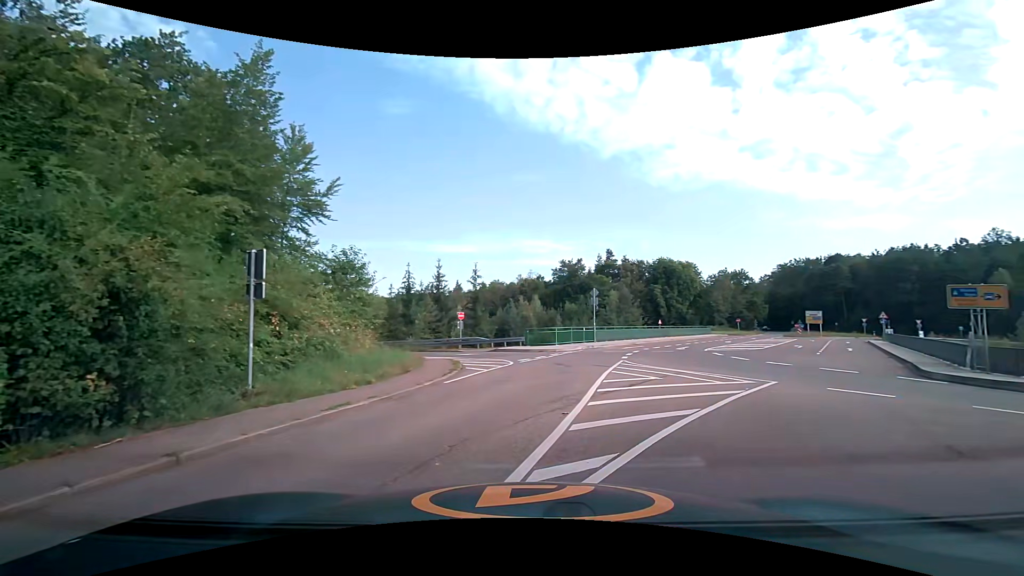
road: service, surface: asphalt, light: Day
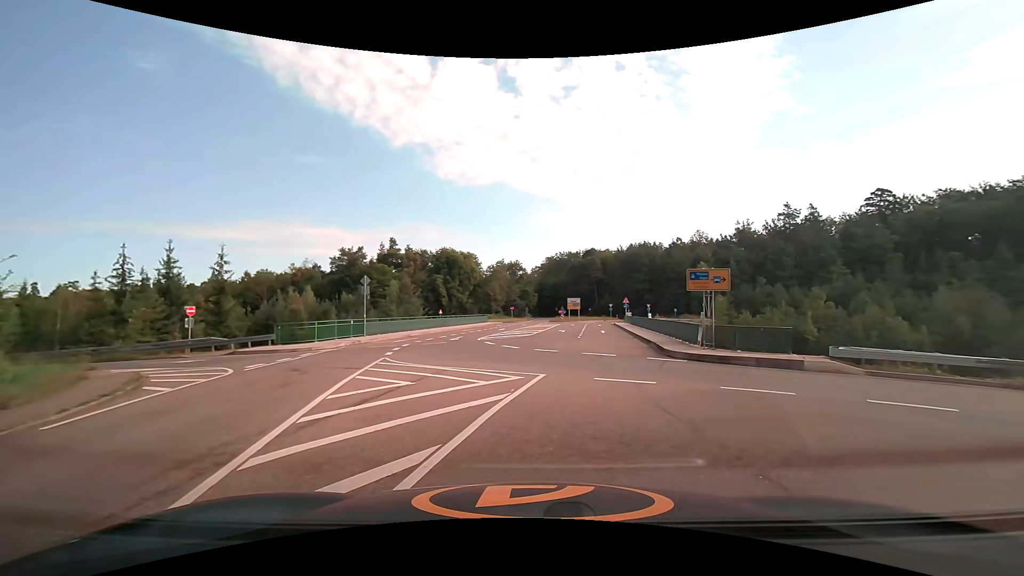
(+0.9, +3.7) m; +23°
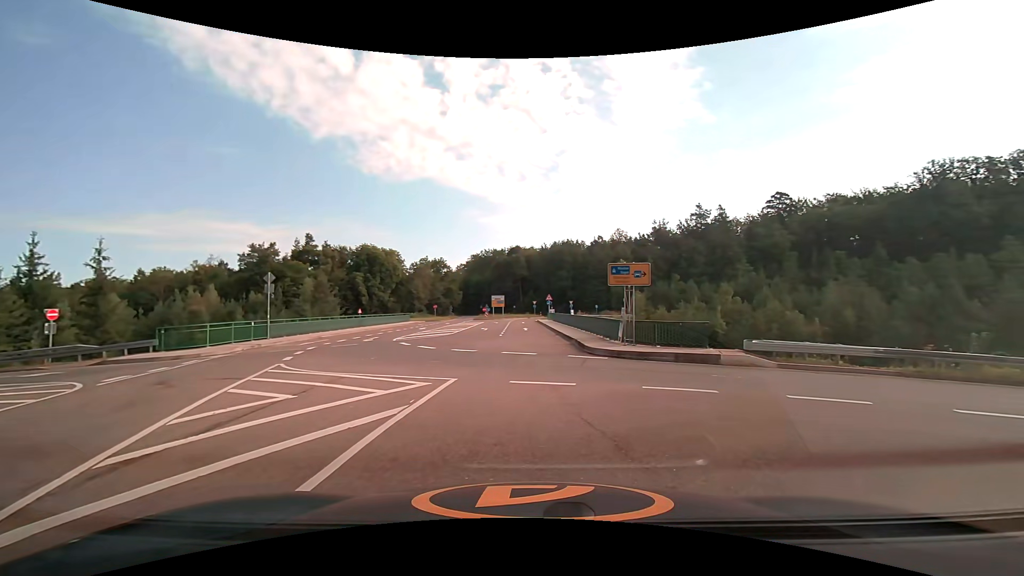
(+0.1, +1.4) m; +9°
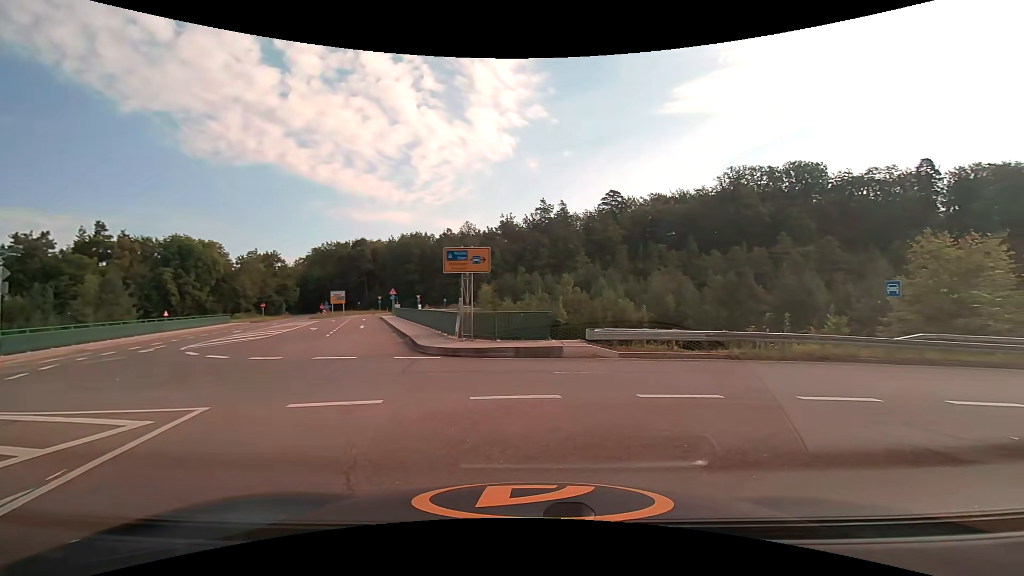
(+0.5, +2.9) m; +18°
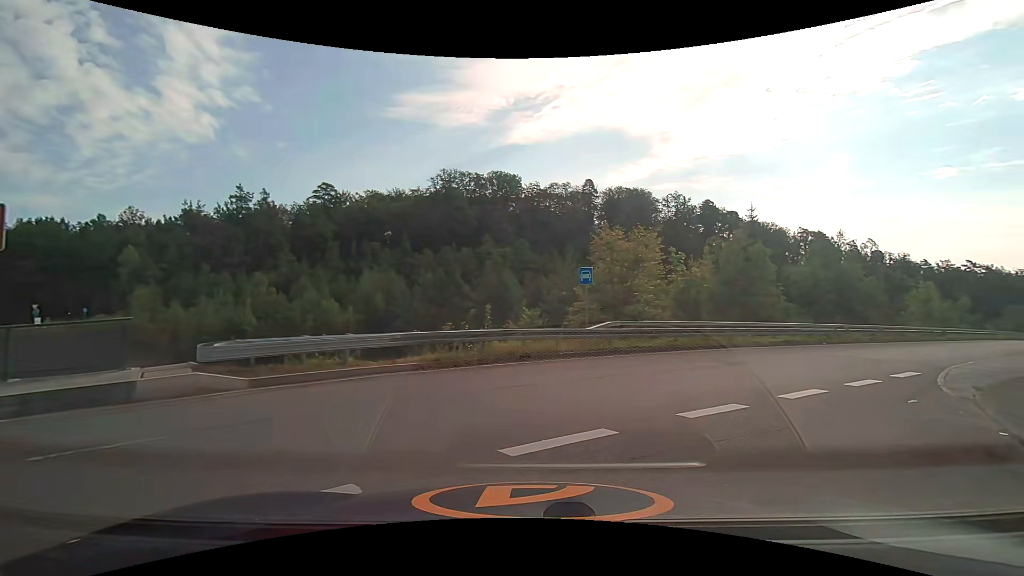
(+1.5, +5.3) m; +32°
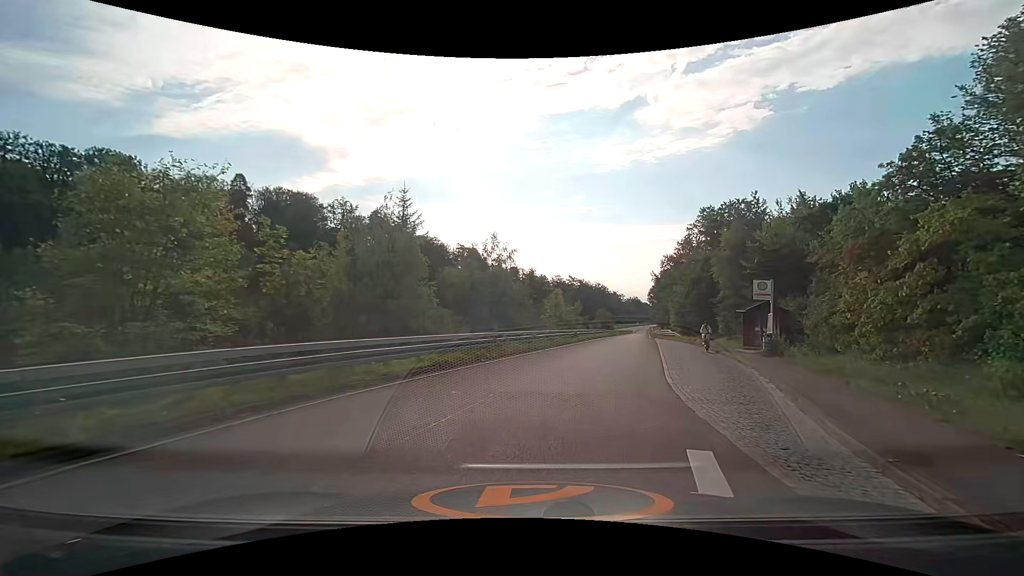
(+4.6, +11.1) m; +36°
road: trunk_link
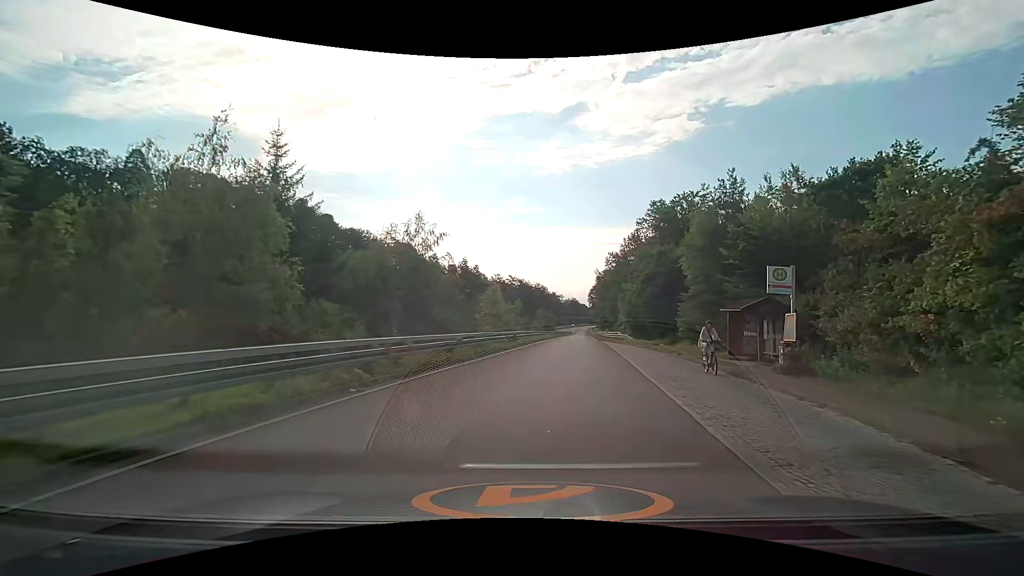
(+0.5, +8.2) m; +7°
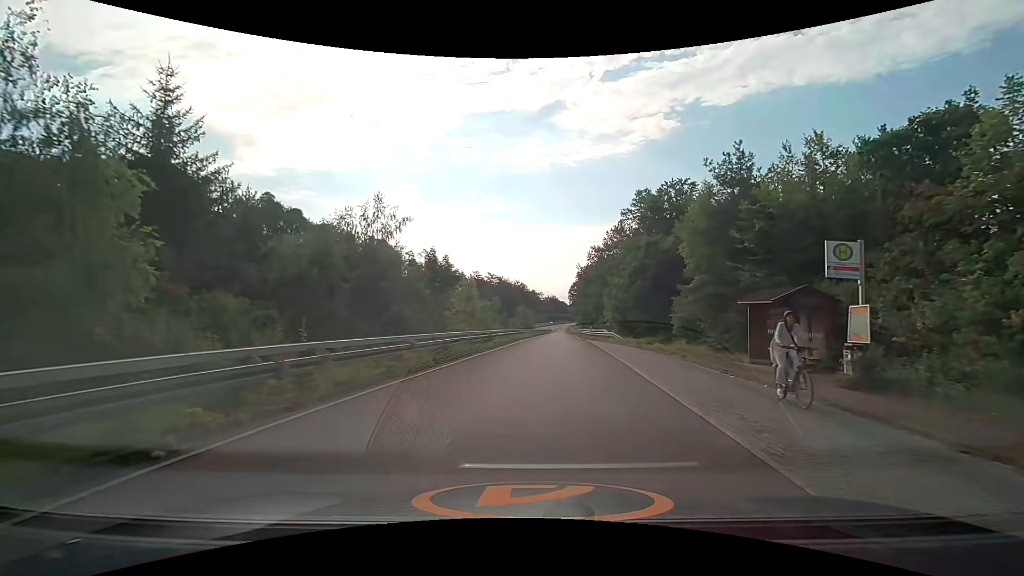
(+0.1, +4.9) m; +3°
